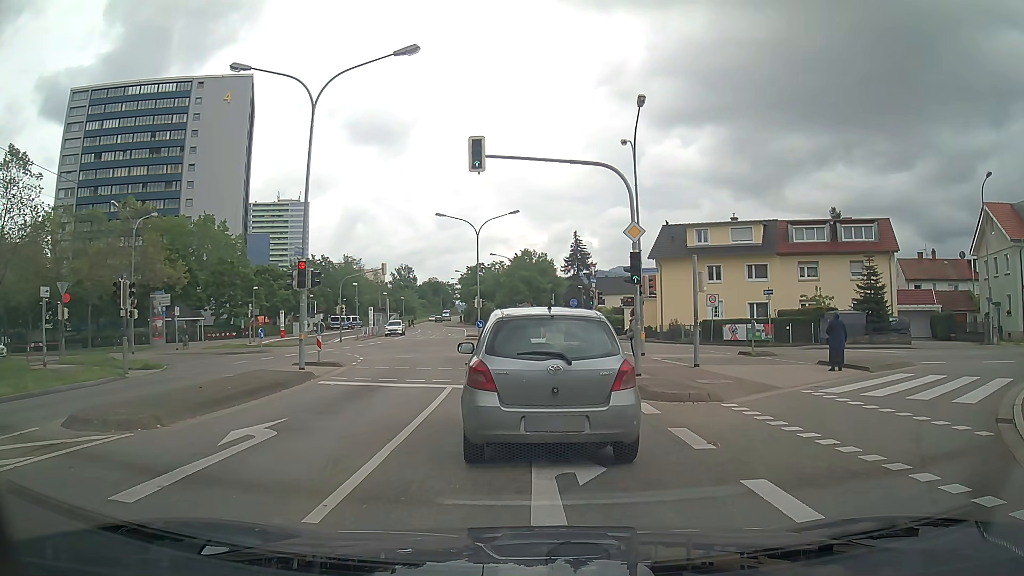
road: tertiary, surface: asphalt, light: Day
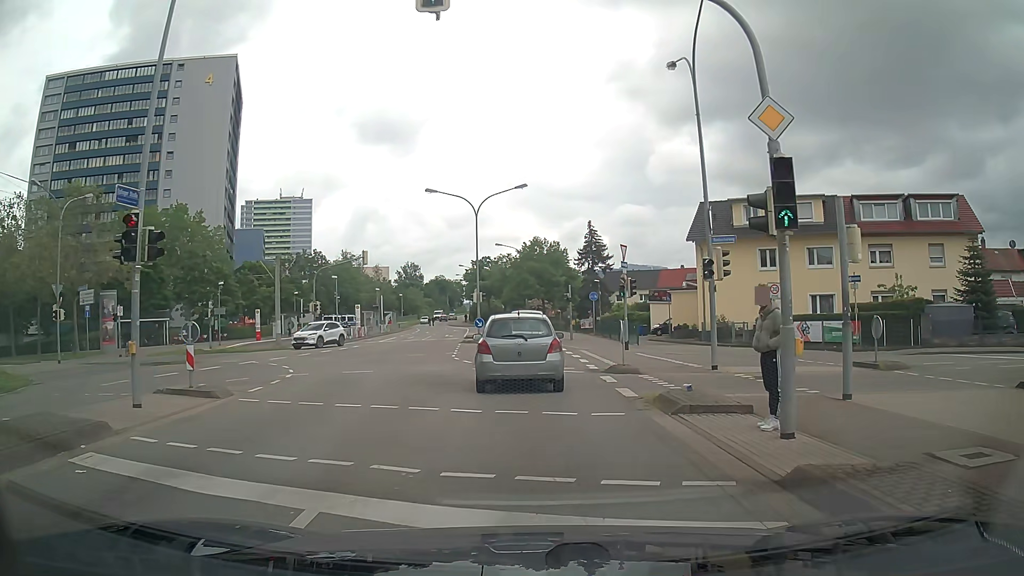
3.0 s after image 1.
(+0.2, +10.1) m; 0°
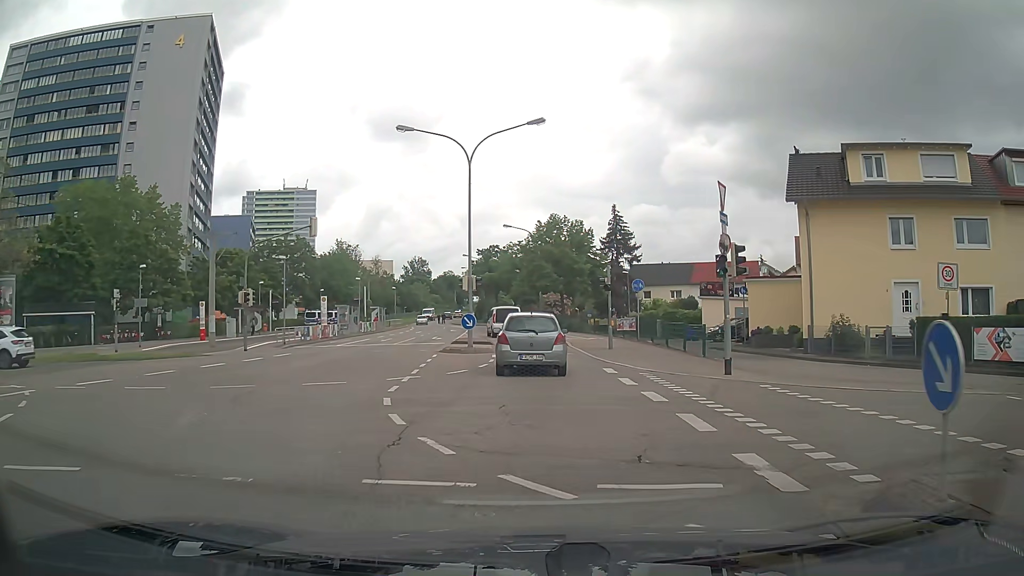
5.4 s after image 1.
(-0.1, +14.6) m; -1°
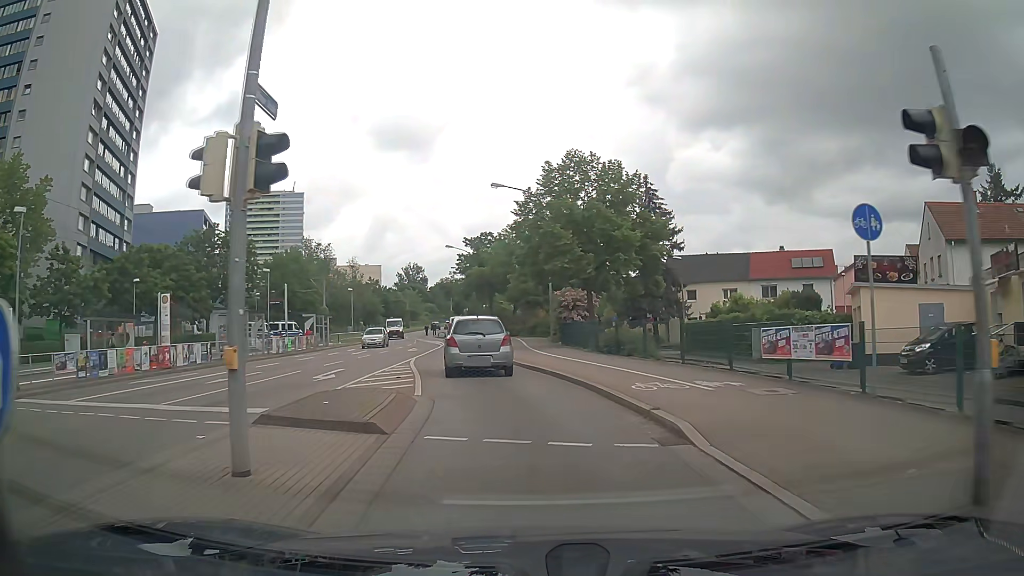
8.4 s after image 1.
(+0.1, +23.3) m; 0°
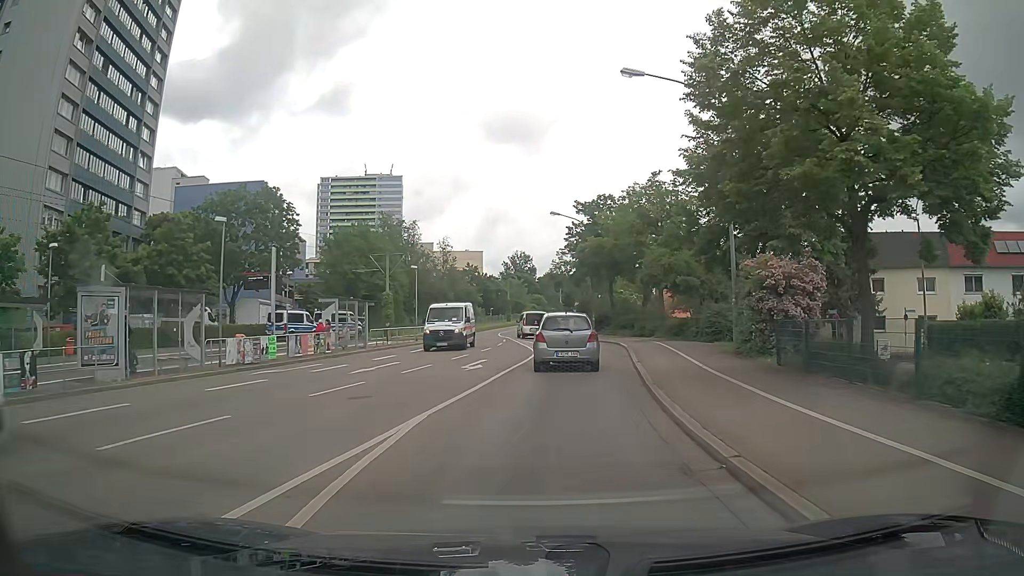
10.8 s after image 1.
(-1.6, +18.5) m; -9°
